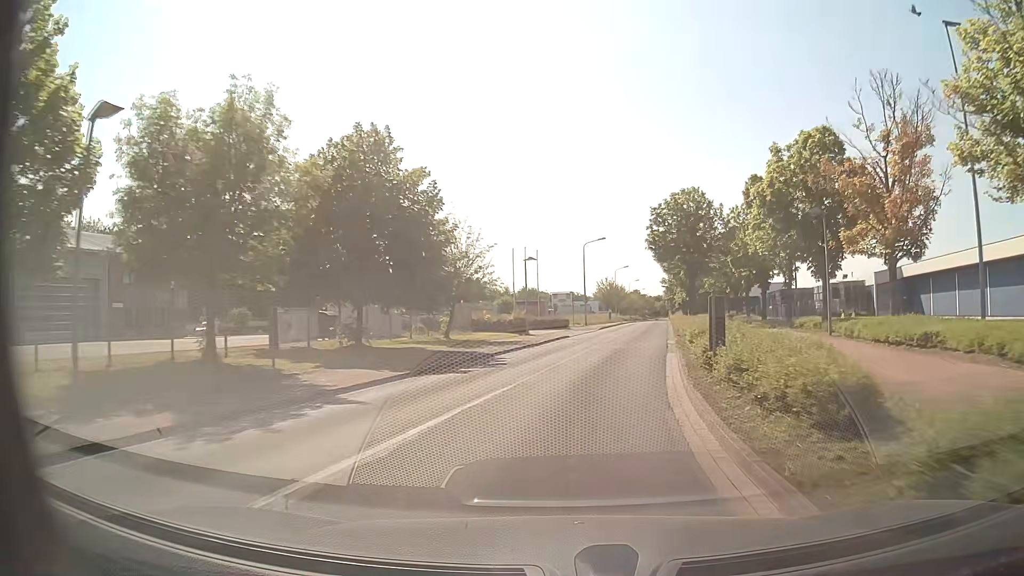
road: tertiary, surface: asphalt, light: Day
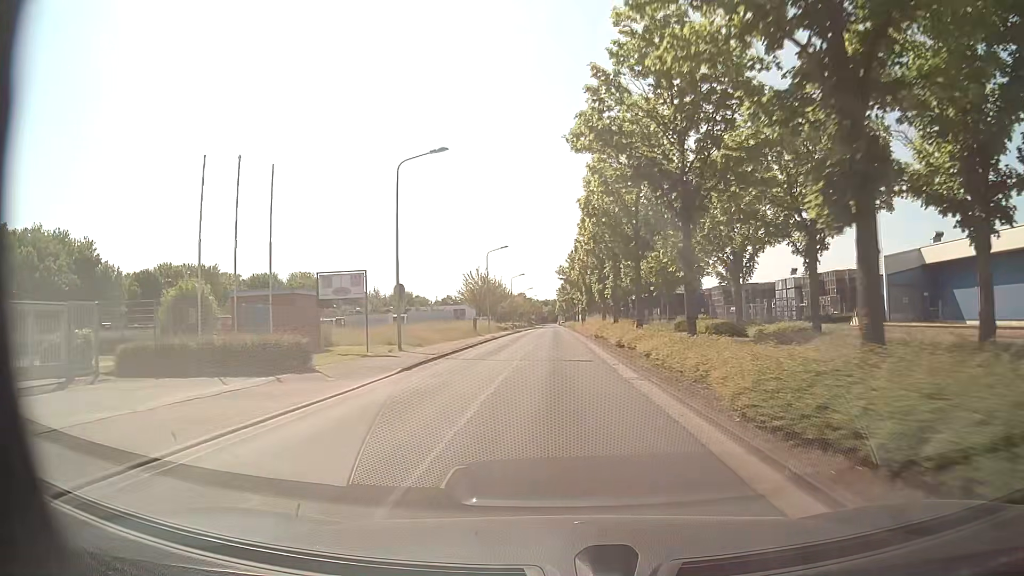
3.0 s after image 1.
(+4.4, +38.3) m; +9°
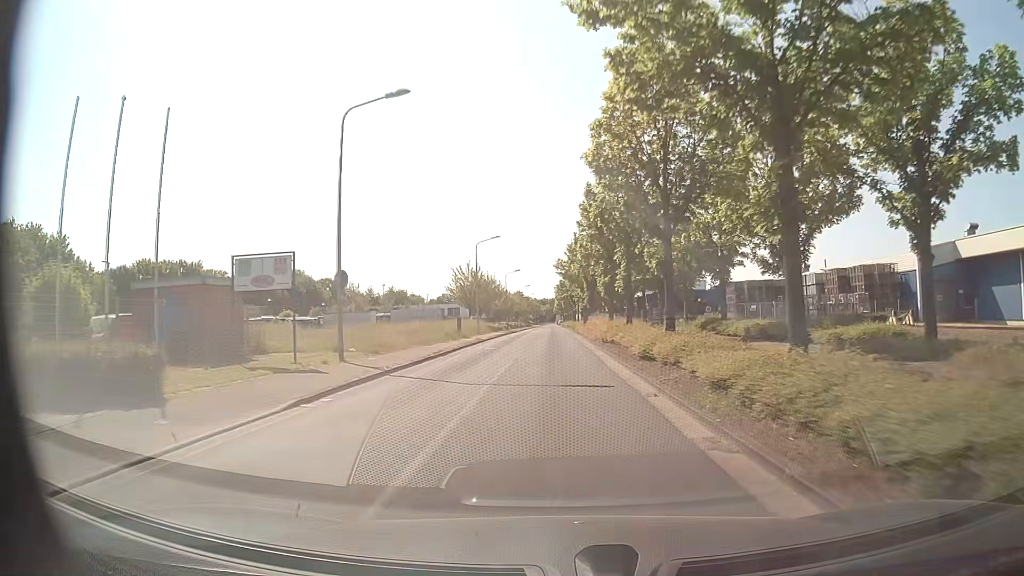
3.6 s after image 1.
(0.0, +7.8) m; 0°
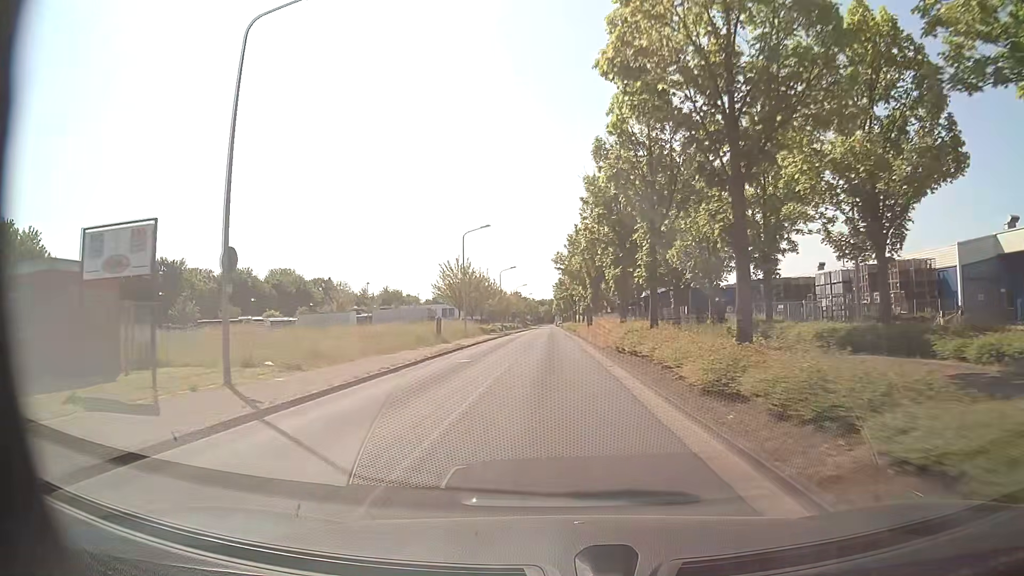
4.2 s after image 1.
(0.0, +7.8) m; 0°
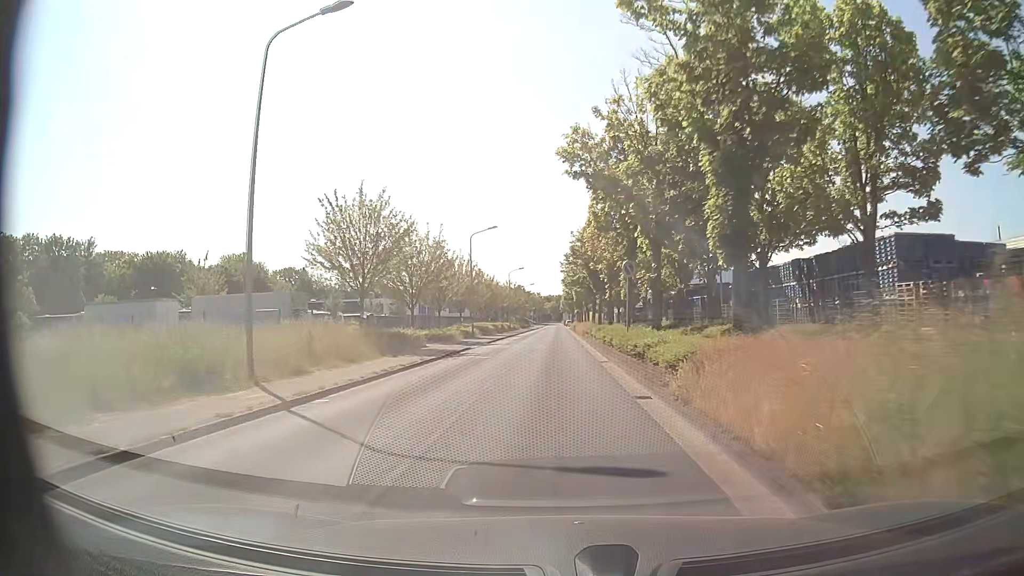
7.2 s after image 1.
(-0.2, +39.0) m; 0°
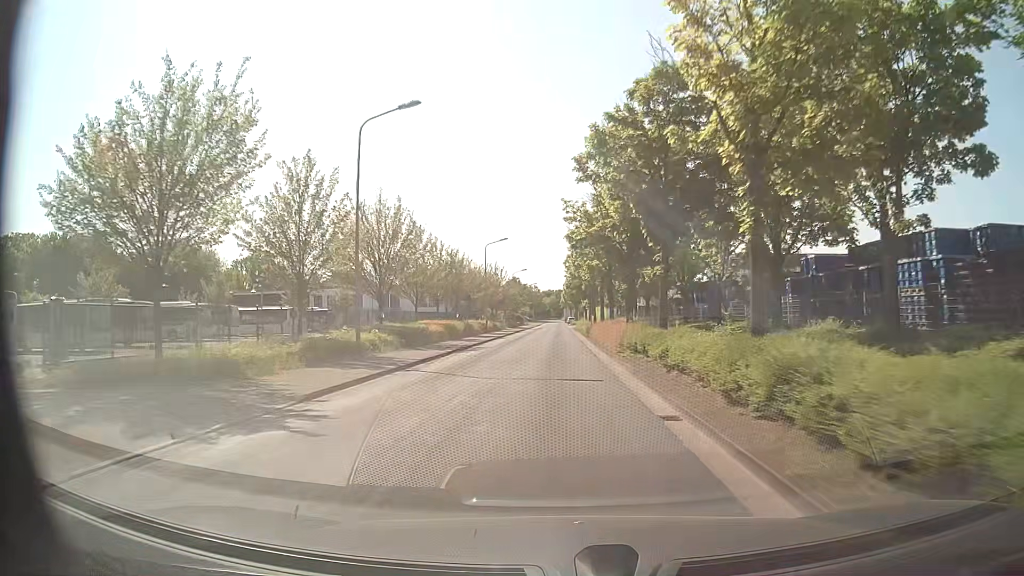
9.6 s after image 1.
(-0.2, +31.3) m; 0°
(0, +10) (0, +20) (0, +30) (0, +40) (0, +50) (0, +60) (0, +70) (0, +80) (0, +90) (0, +100) m
